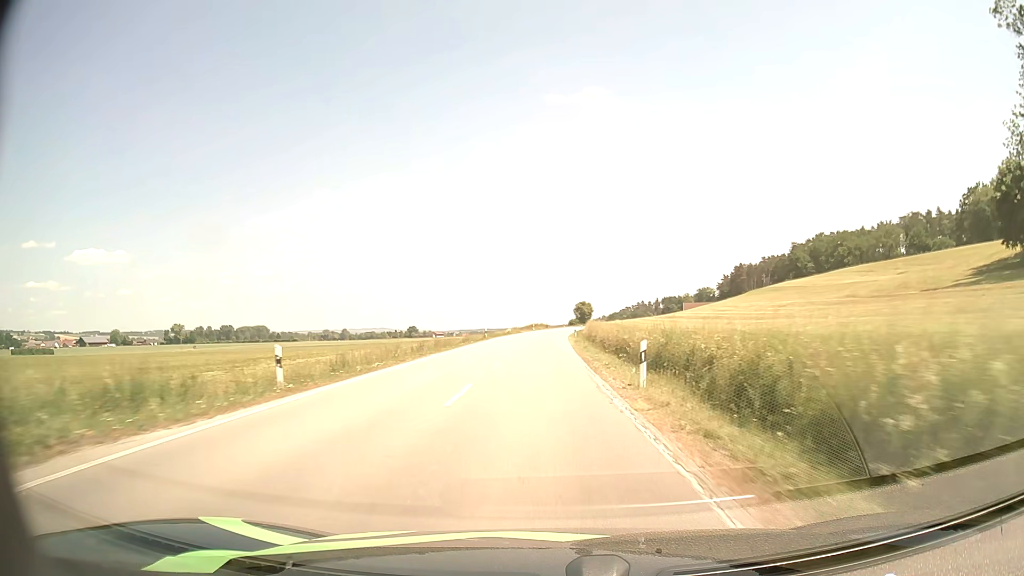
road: secondary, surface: asphalt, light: Day
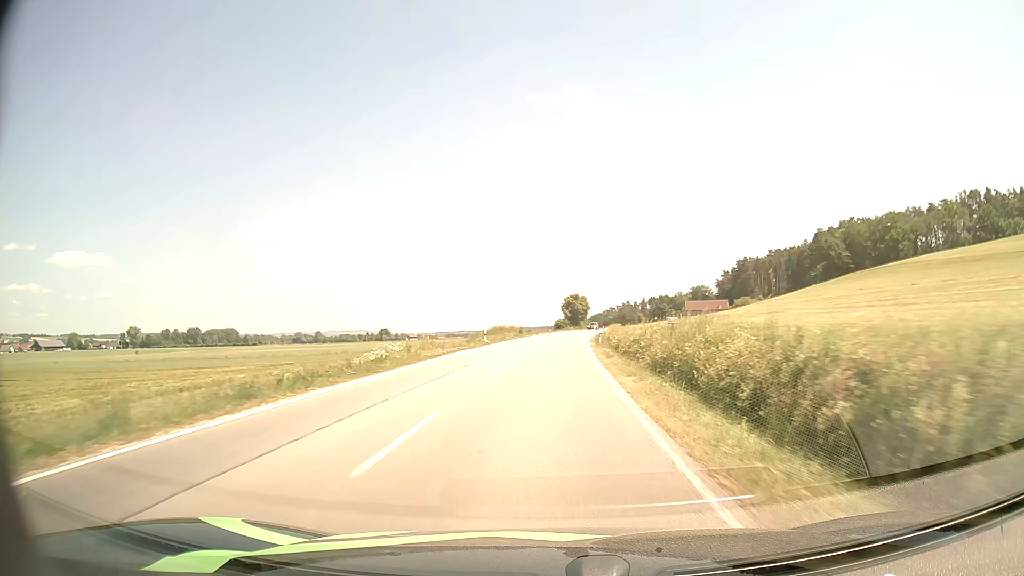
(+0.3, +61.6) m; +2°
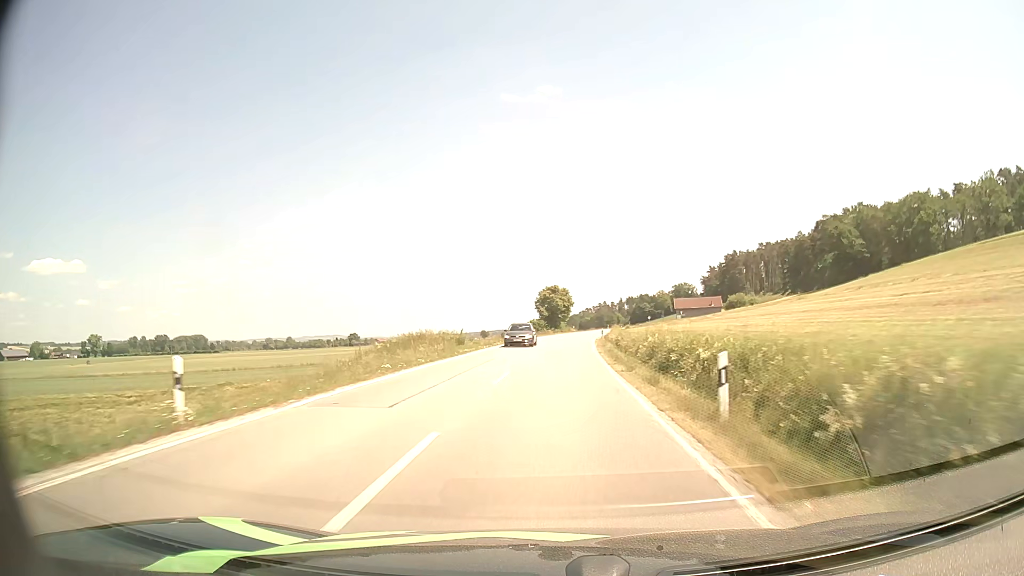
(+0.7, +35.9) m; +2°
(0, +10) (0, +20) (+1, +30) (+1, +40) (+2, +50) (+3, +60) (+3, +70) (+5, +80) (+6, +90) (+7, +100) m
